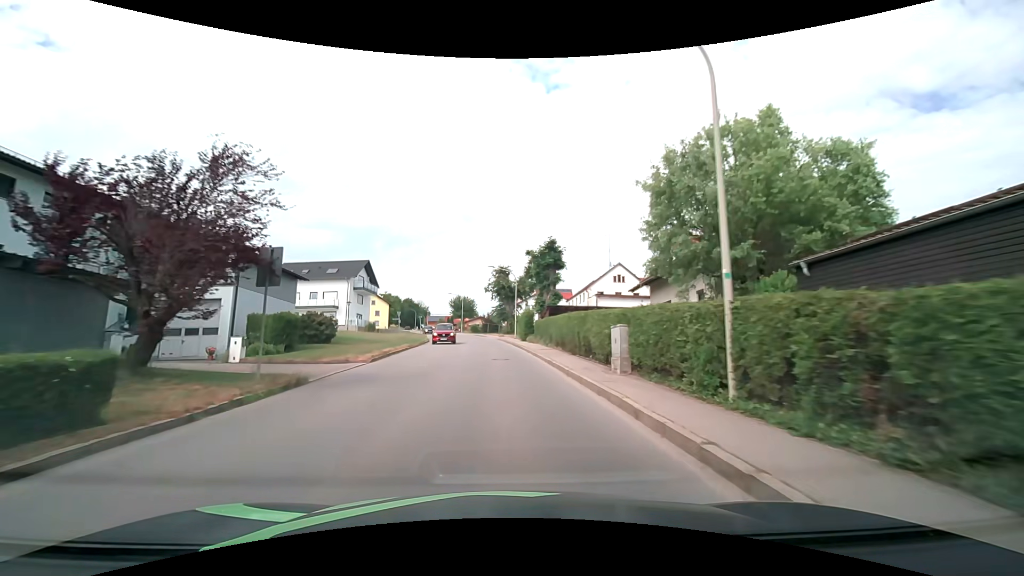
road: tertiary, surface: asphalt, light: Day
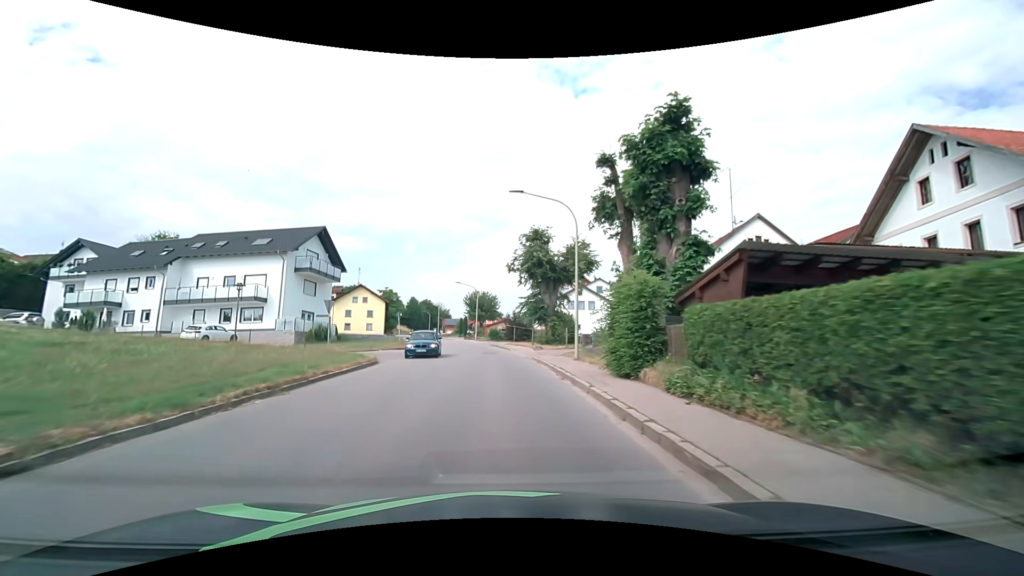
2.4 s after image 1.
(-0.8, +29.2) m; -3°
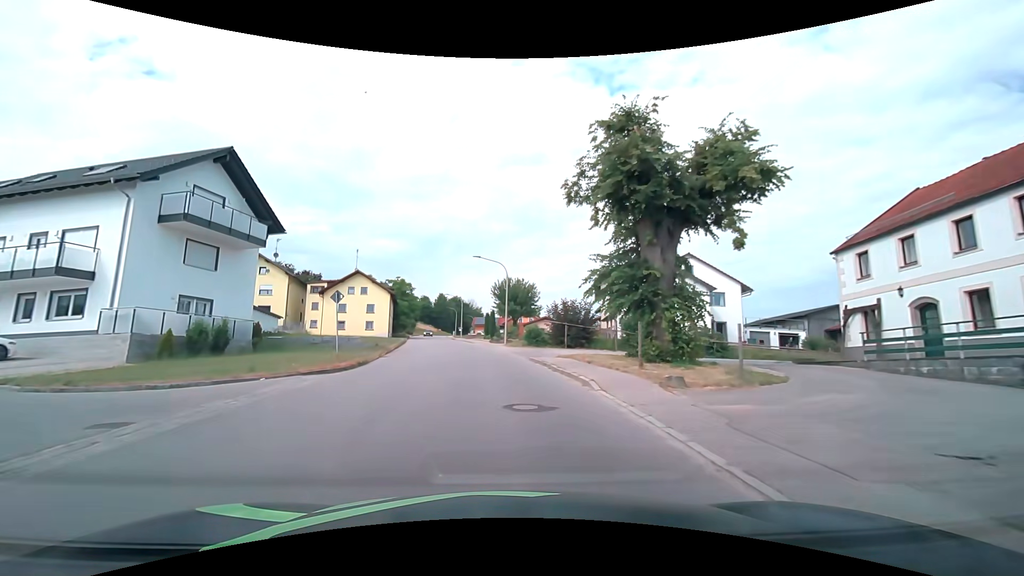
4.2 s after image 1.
(-0.8, +22.3) m; -5°
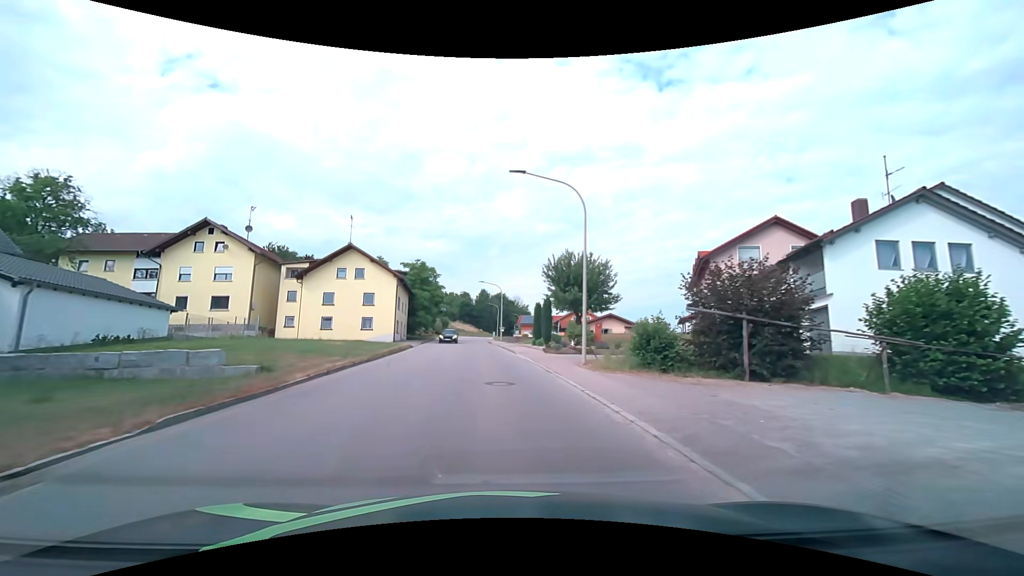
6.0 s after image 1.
(-1.0, +22.6) m; -5°
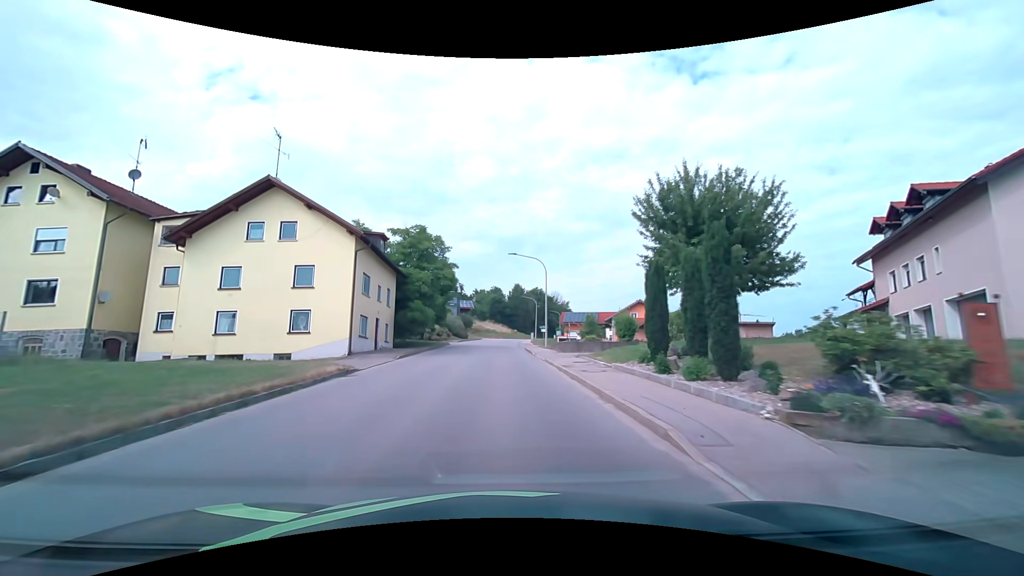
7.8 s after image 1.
(-0.8, +22.8) m; -4°
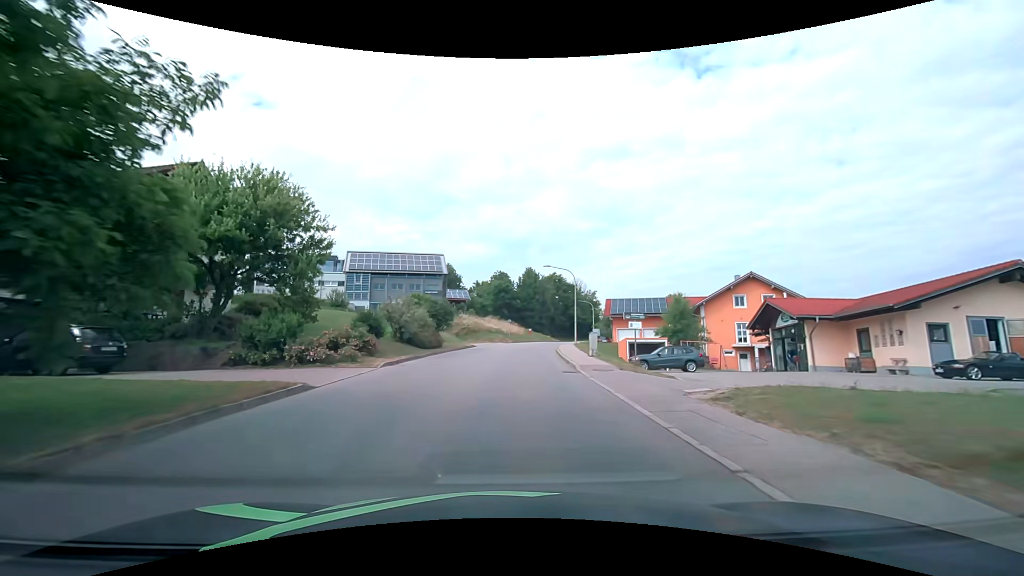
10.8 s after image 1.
(-0.8, +38.2) m; -1°
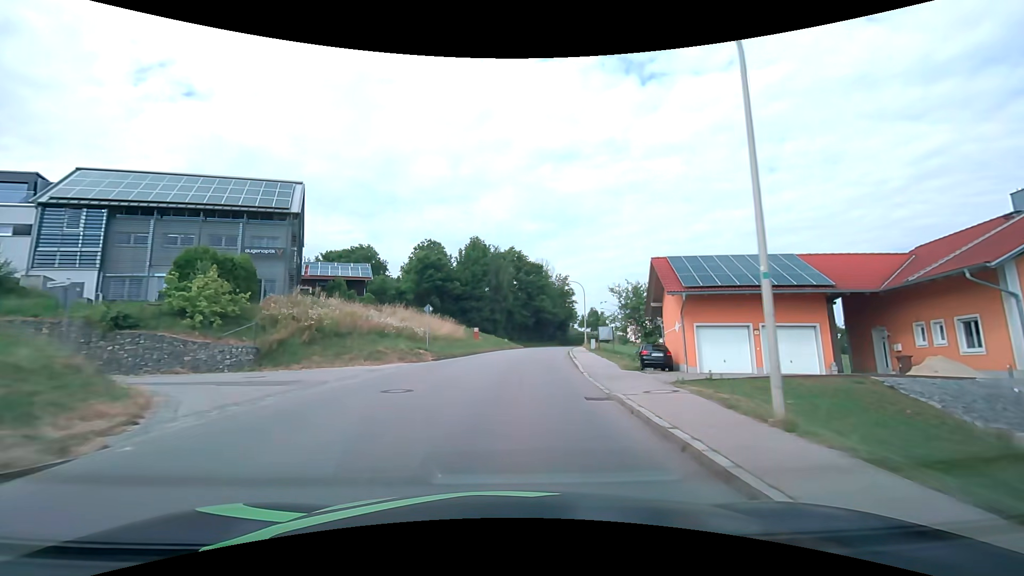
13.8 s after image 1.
(+1.3, +38.2) m; +6°
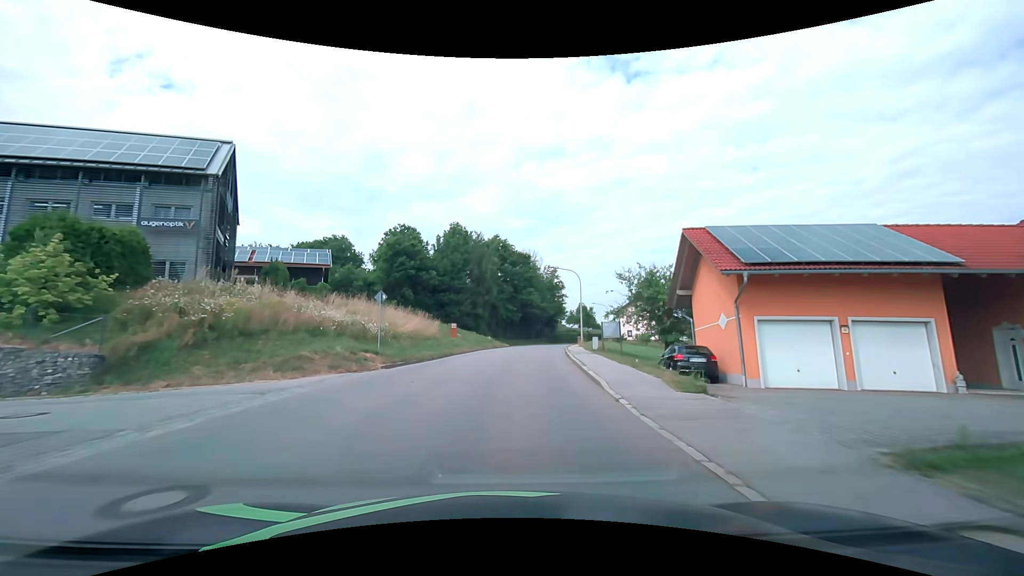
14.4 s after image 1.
(+0.1, +7.6) m; +2°
(0, +10) (+1, +20) (+1, +30) (+2, +40) (+4, +50) (+6, +60) (+8, +69) (+11, +79) (+14, +88) (+17, +98) m
